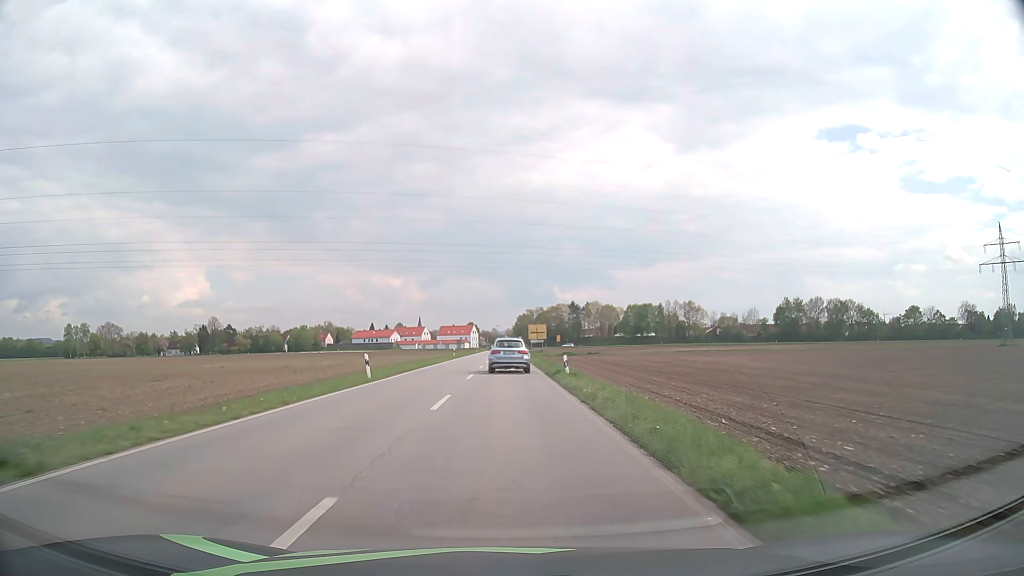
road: secondary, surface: asphalt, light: Day
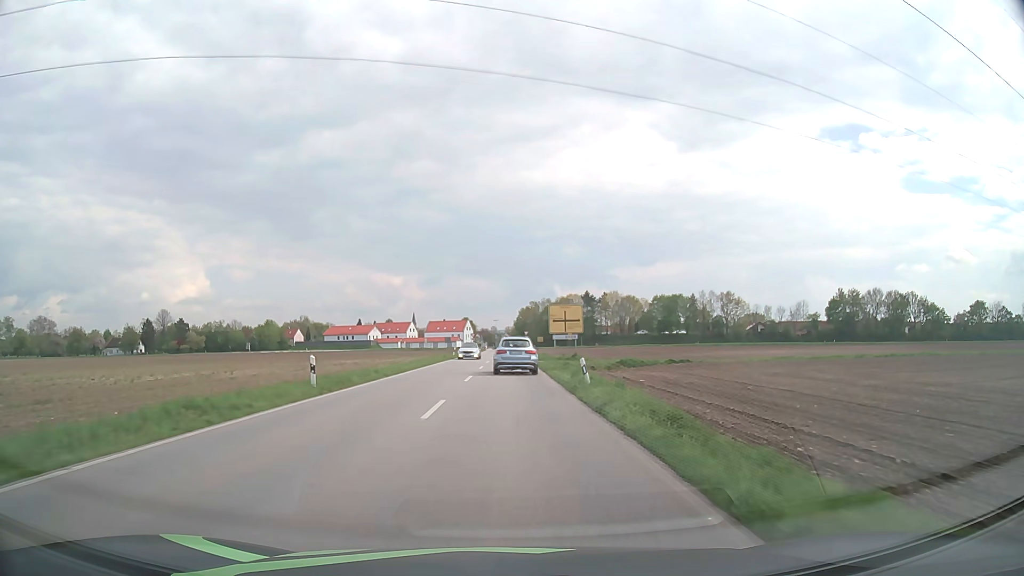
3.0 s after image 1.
(0.0, +49.8) m; 0°
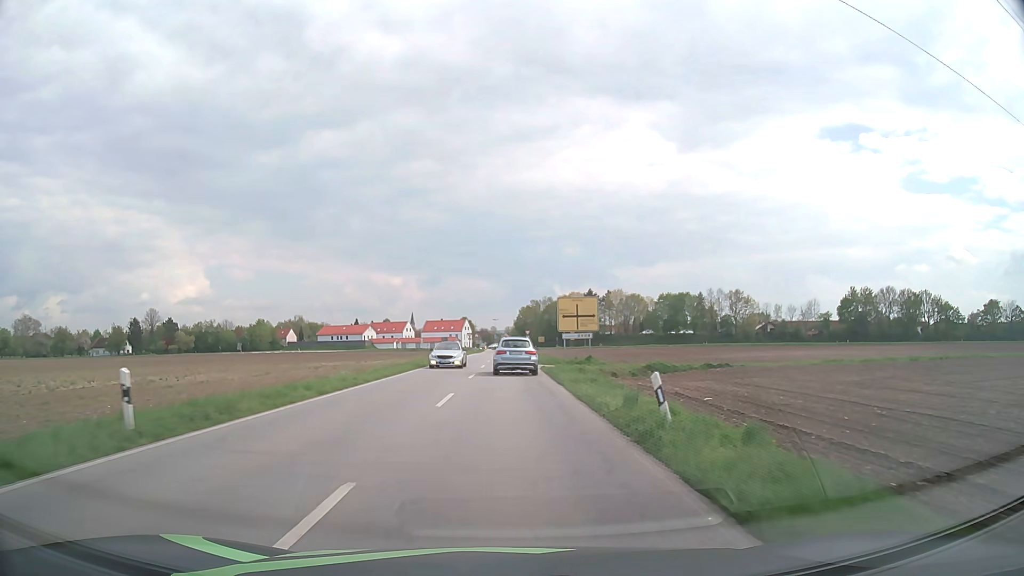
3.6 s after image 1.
(0.0, +9.6) m; 0°
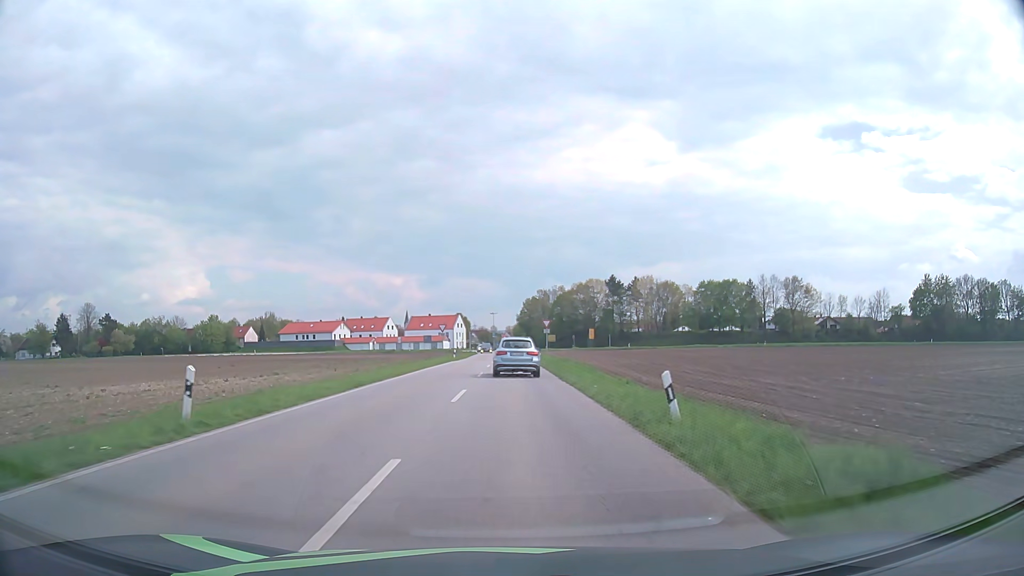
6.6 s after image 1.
(-0.1, +46.3) m; 0°
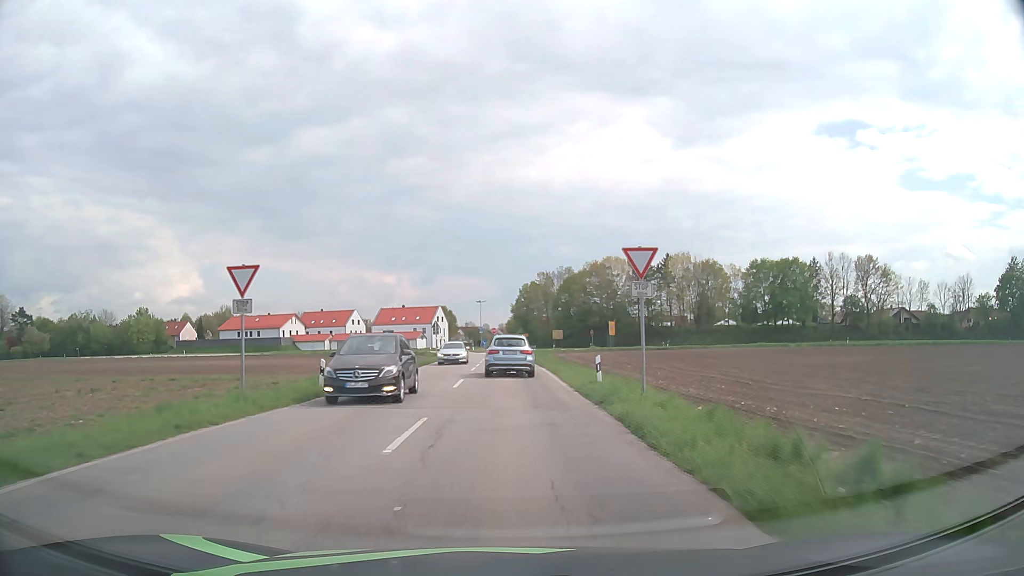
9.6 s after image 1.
(+0.3, +43.7) m; +1°
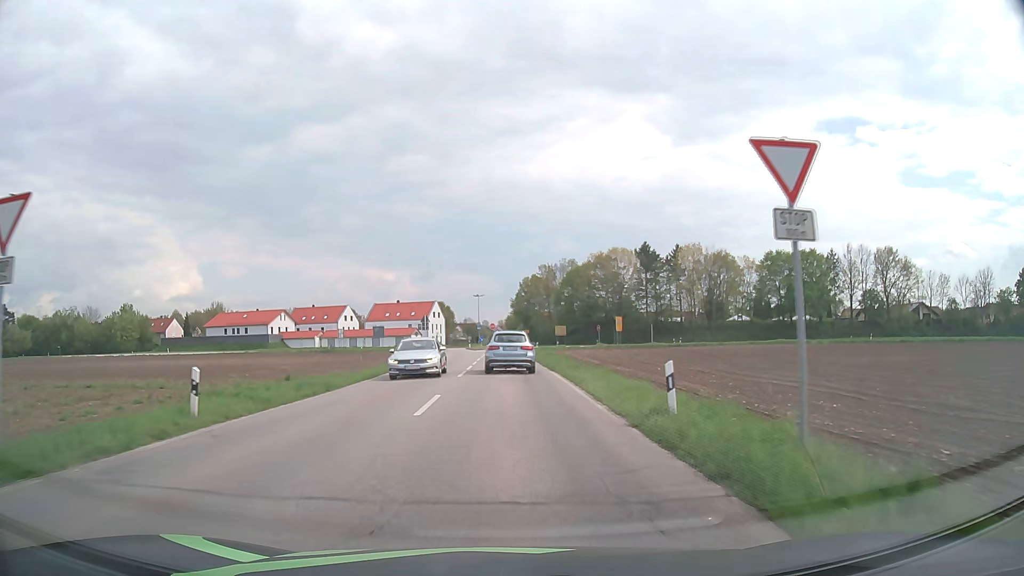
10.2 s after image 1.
(0.0, +8.4) m; 0°
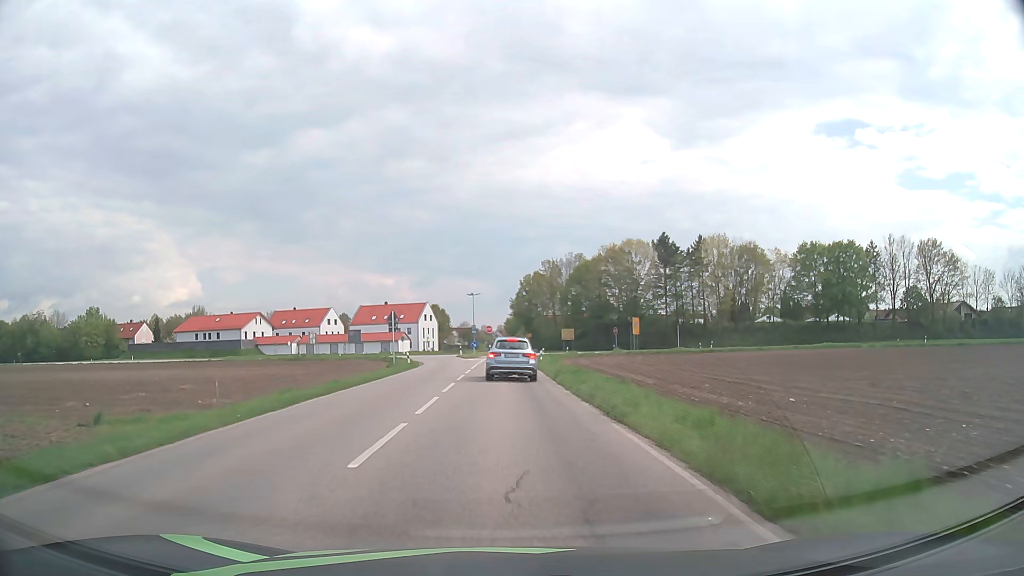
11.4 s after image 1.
(0.0, +16.4) m; 0°
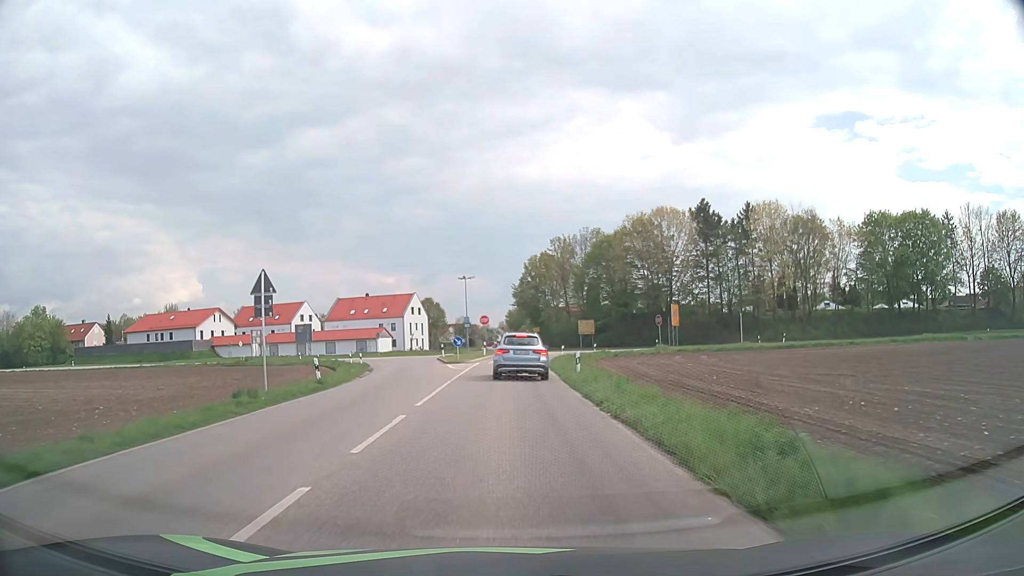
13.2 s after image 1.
(0.0, +23.2) m; 0°
(0, +10) (0, +20) (0, +30) (0, +40) (+1, +50) (+1, +60) (0, +70) (-7, +77) (-16, +81) (-26, +84) m
